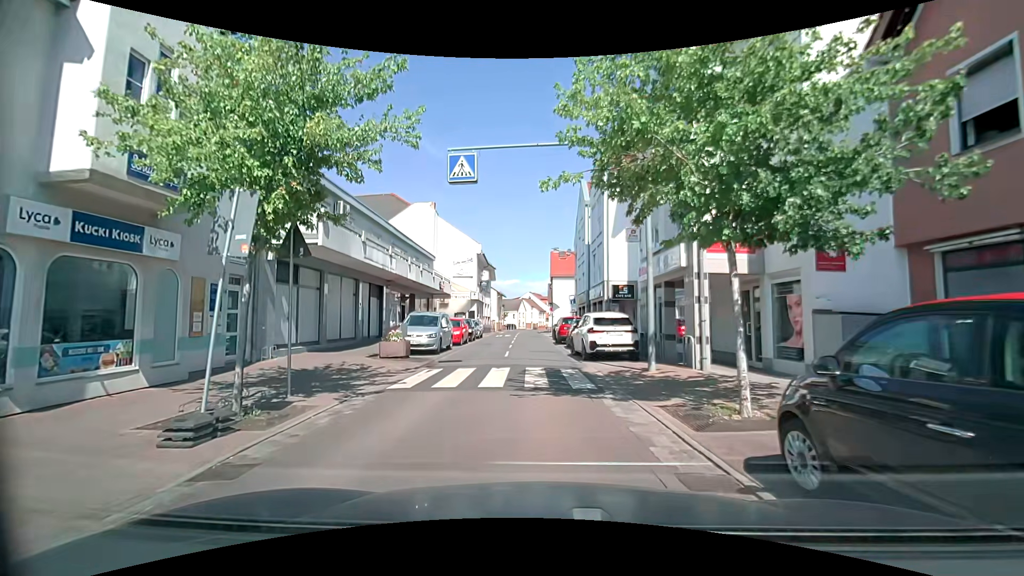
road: tertiary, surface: asphalt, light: Day
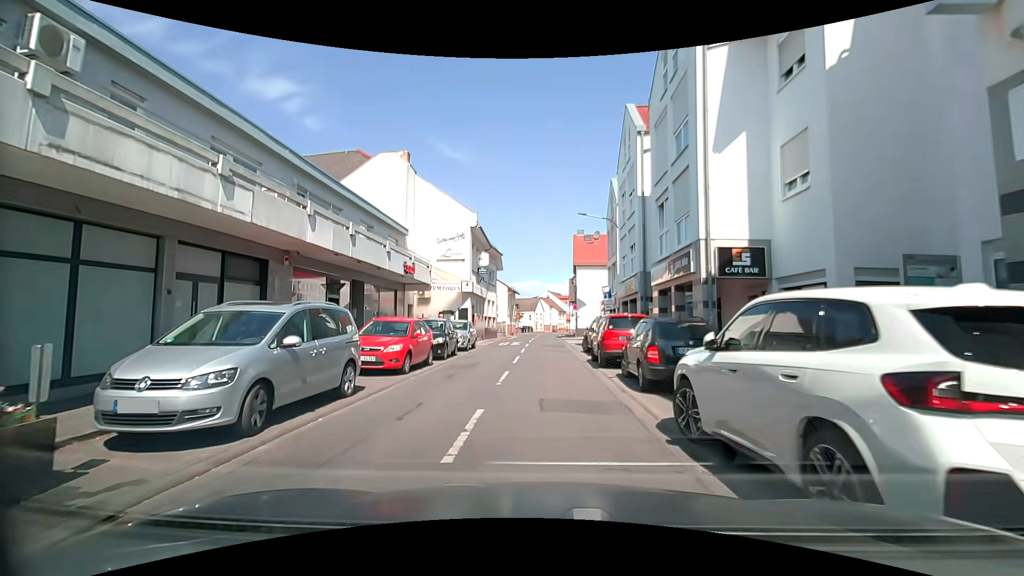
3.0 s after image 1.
(+0.1, +13.9) m; -1°
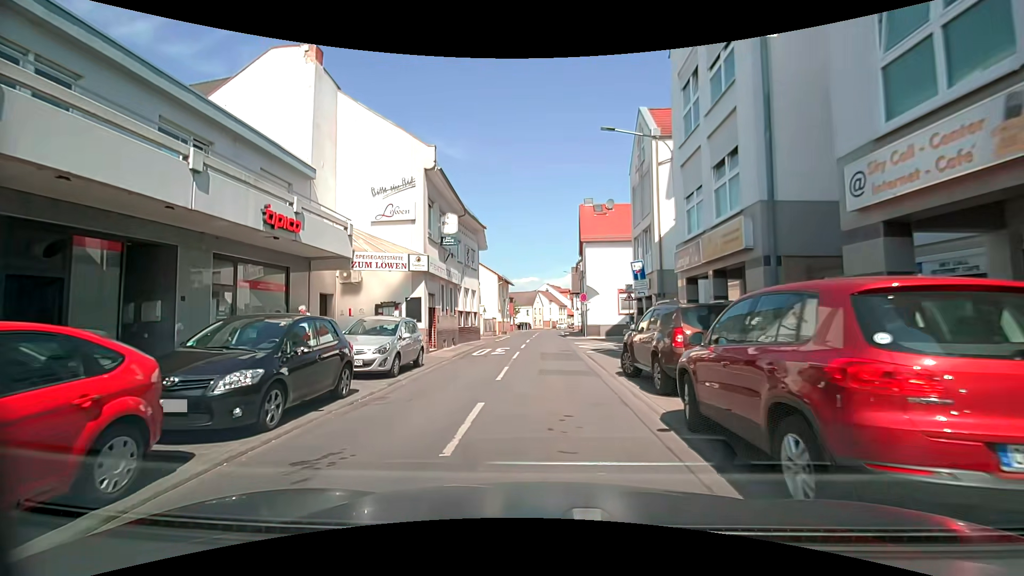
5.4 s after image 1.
(-0.1, +11.9) m; 0°
